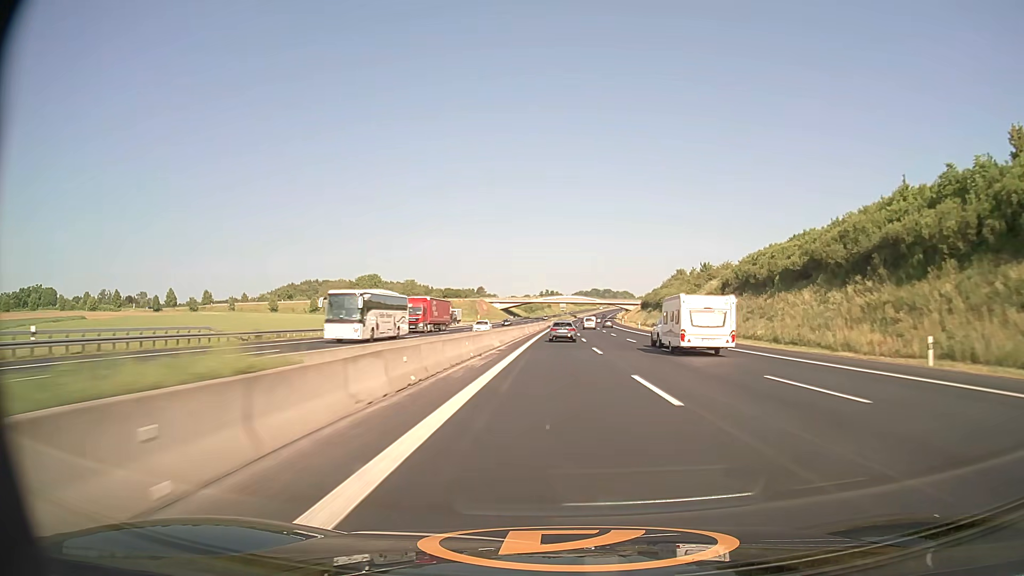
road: motorway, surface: asphalt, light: Day
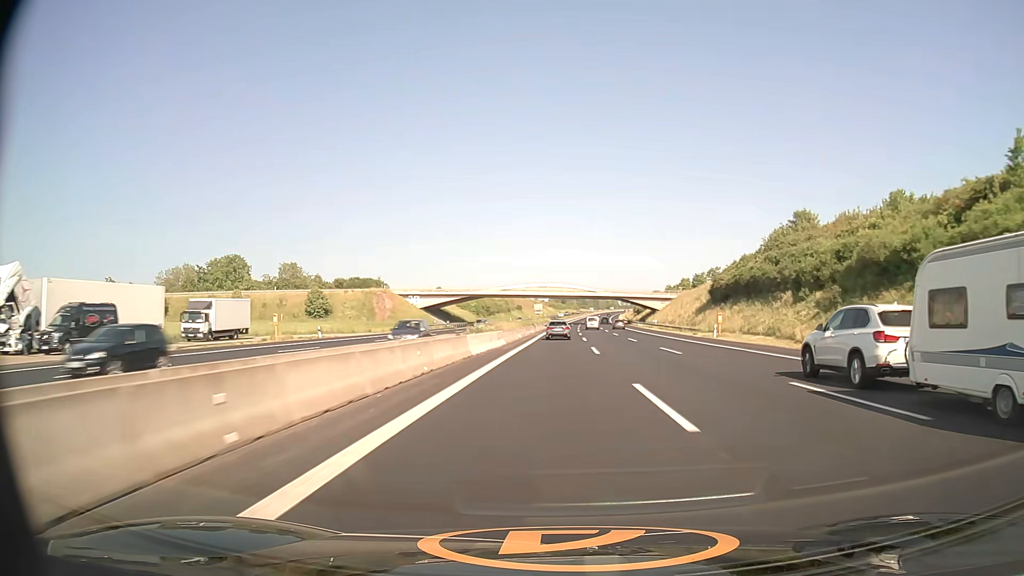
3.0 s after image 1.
(+2.3, +112.7) m; +2°
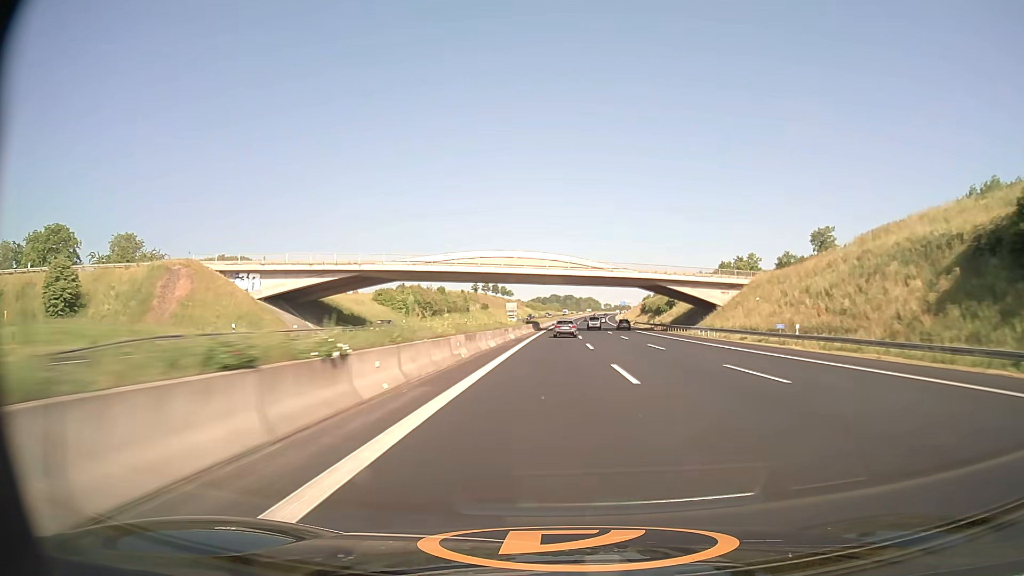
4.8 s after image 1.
(+1.0, +67.8) m; +2°
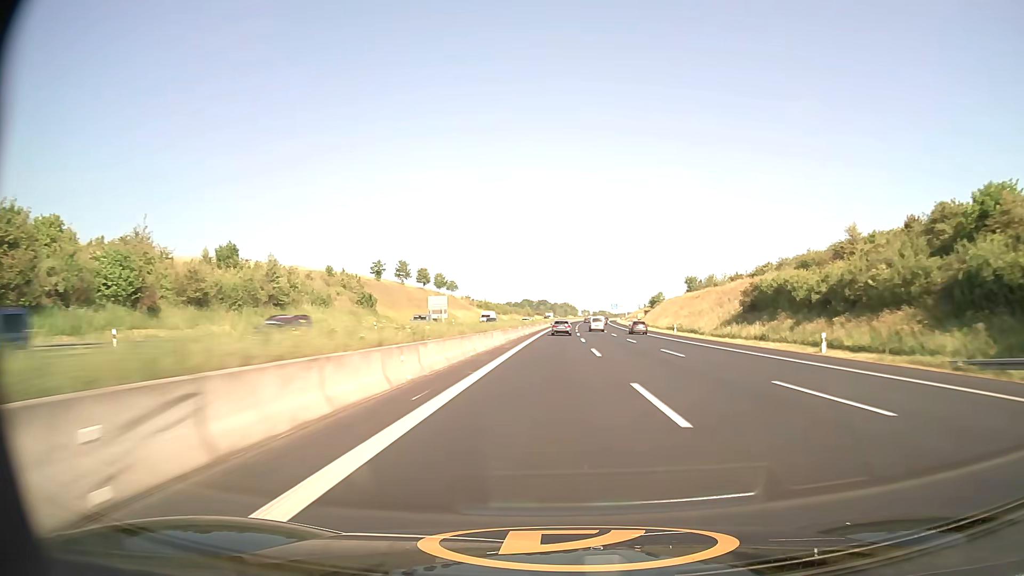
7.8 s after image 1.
(+2.1, +113.3) m; +2°
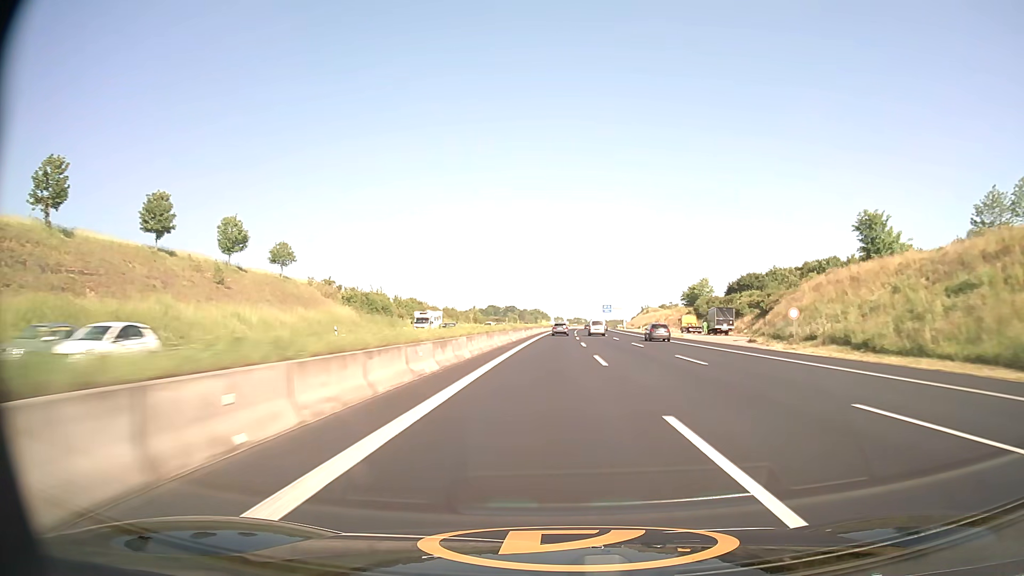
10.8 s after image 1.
(+2.3, +113.0) m; +2°
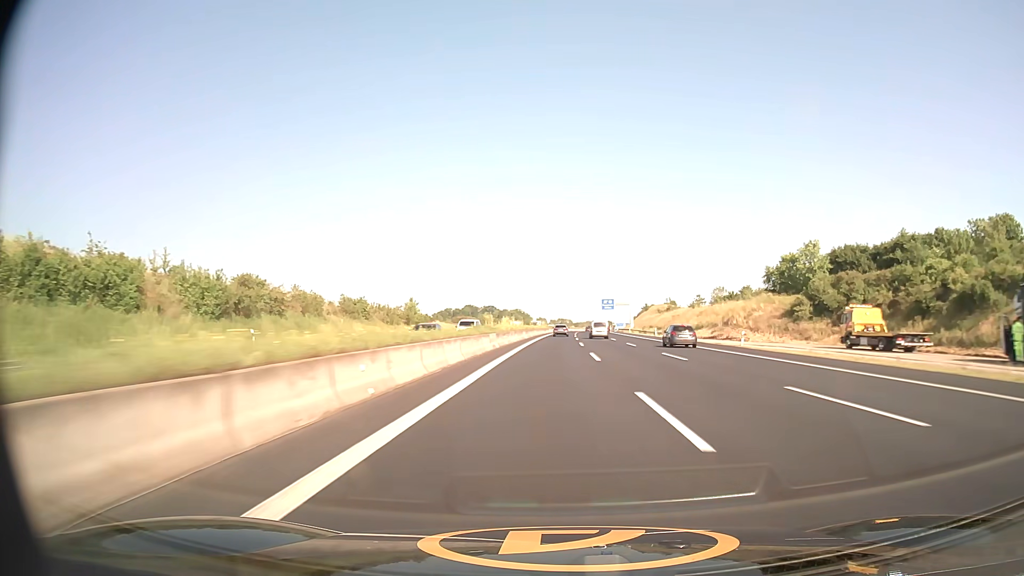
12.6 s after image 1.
(+0.8, +68.5) m; +1°
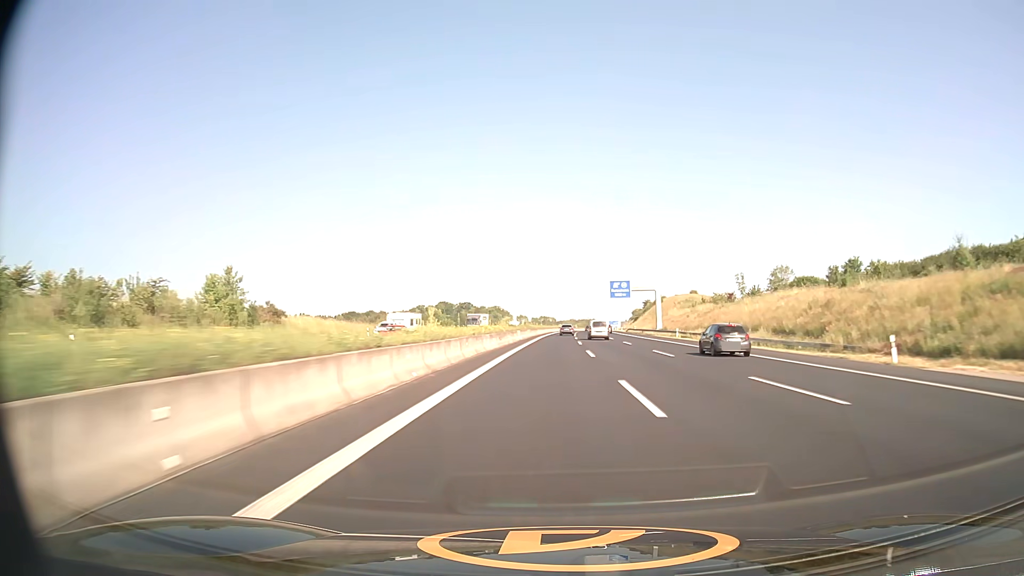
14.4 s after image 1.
(+1.0, +69.6) m; +2°
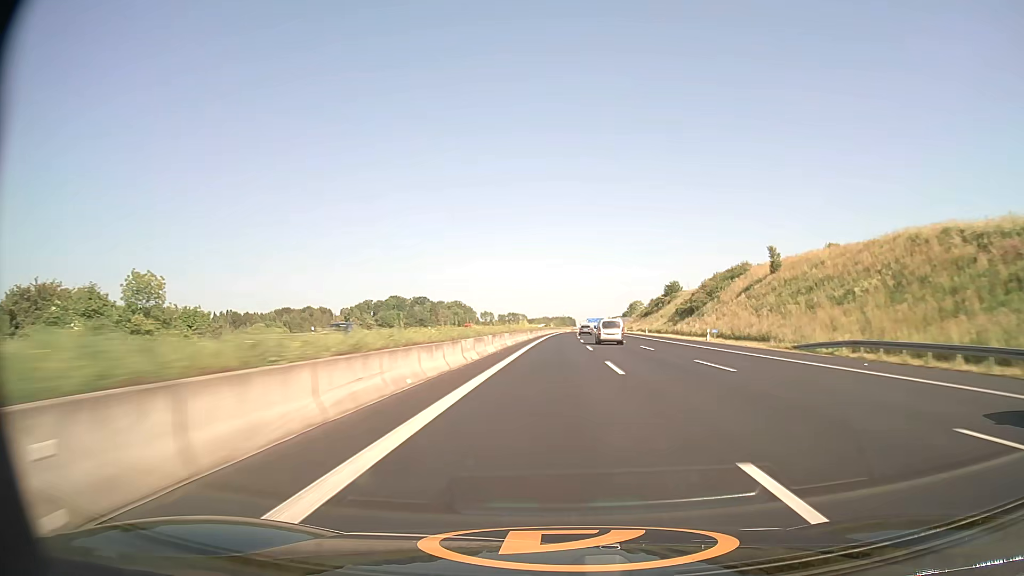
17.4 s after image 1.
(+2.3, +117.4) m; +2°
(0, +10) (0, +20) (0, +30) (0, +40) (0, +50) (+1, +60) (+1, +70) (+1, +80) (+1, +90) (+2, +100) m
